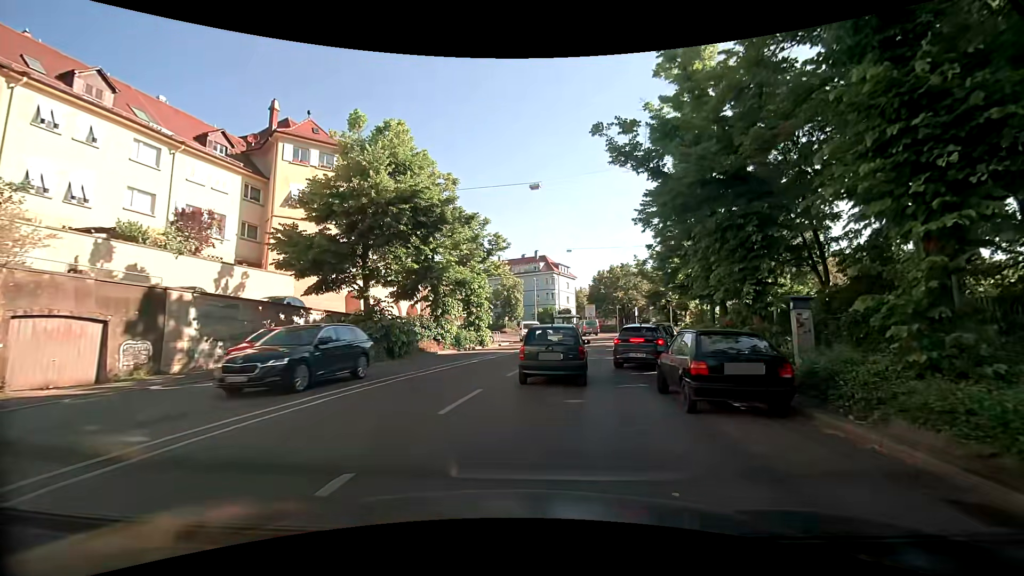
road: secondary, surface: asphalt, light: Day
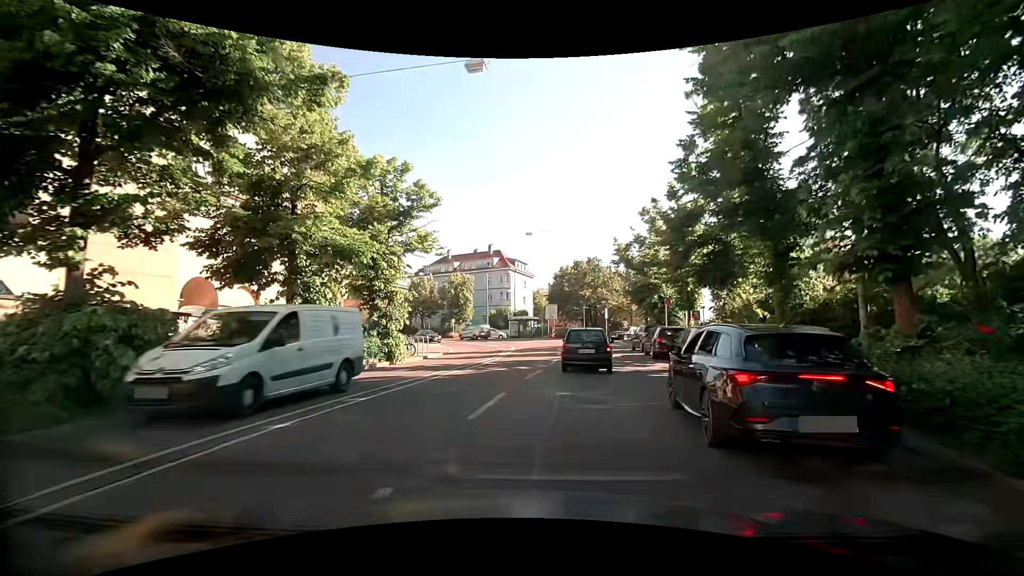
(+0.4, +12.6) m; +4°
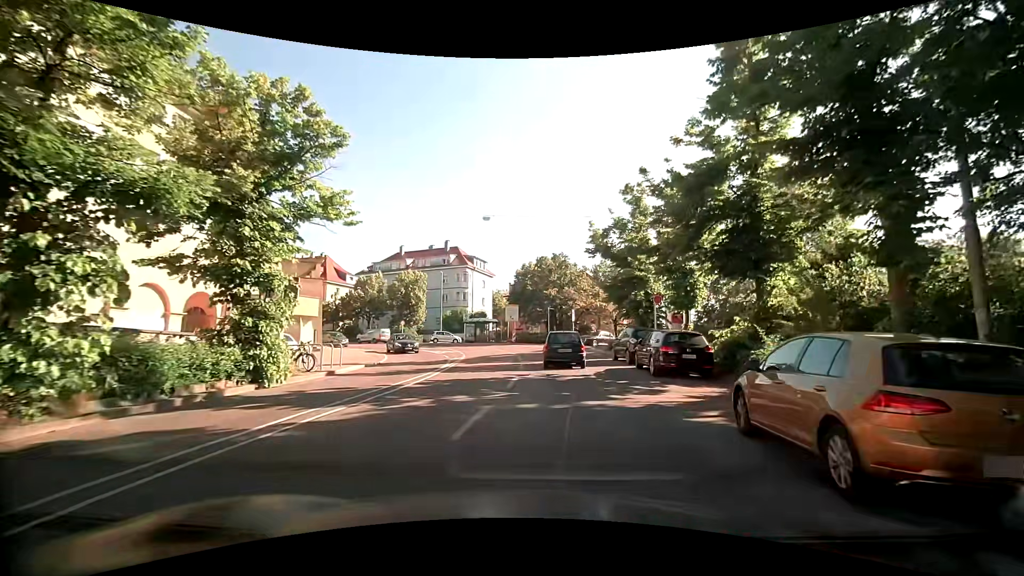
(+0.2, +7.2) m; +4°
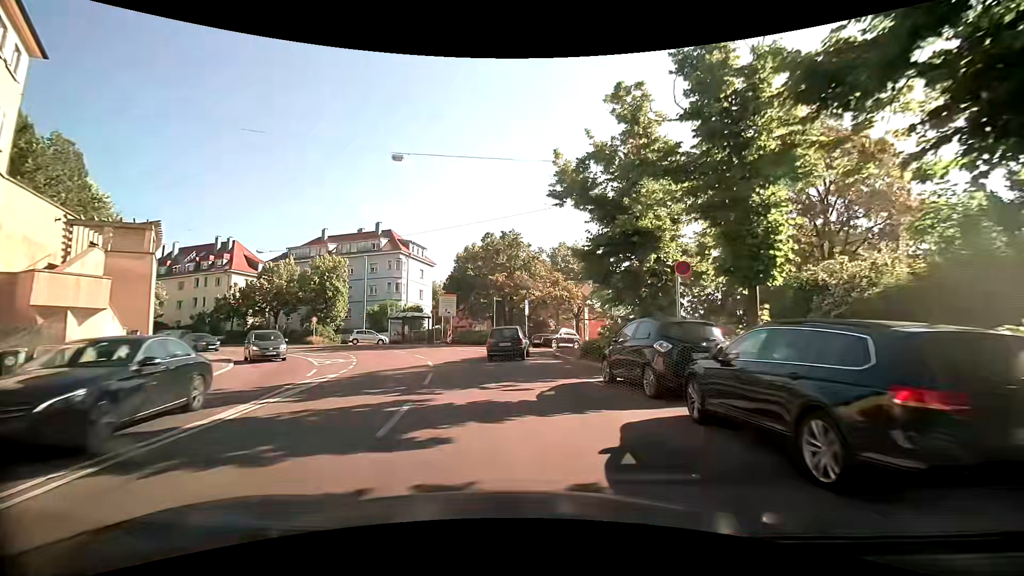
(+0.9, +12.2) m; +5°
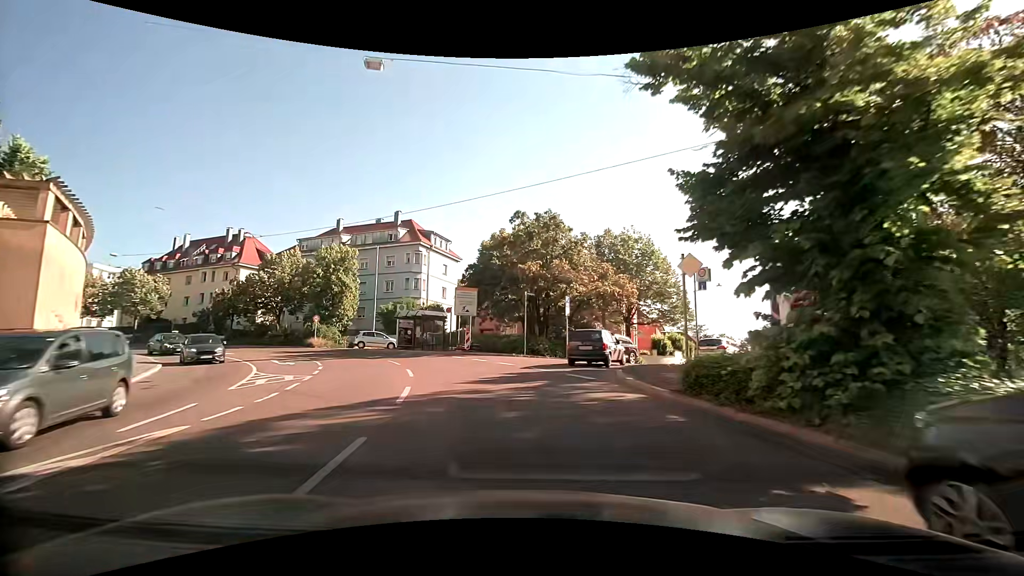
(-0.2, +9.1) m; -3°
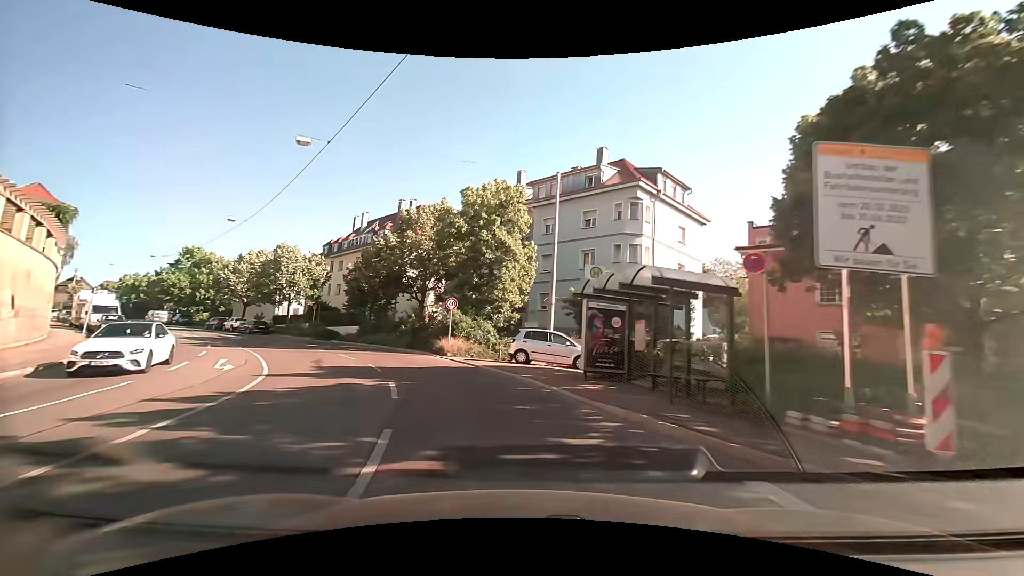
(-5.0, +24.3) m; -26°
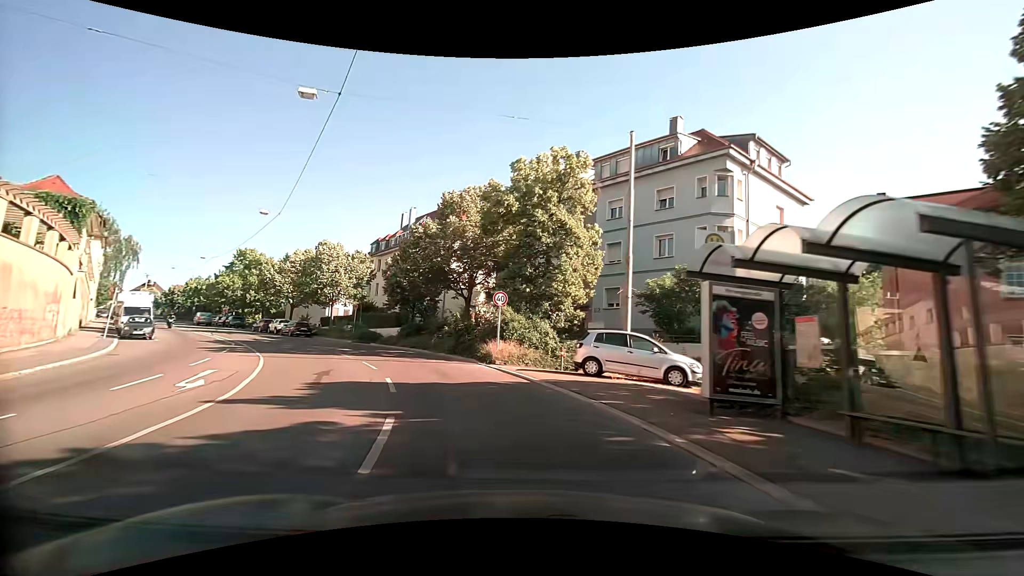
(-0.3, +5.3) m; -6°
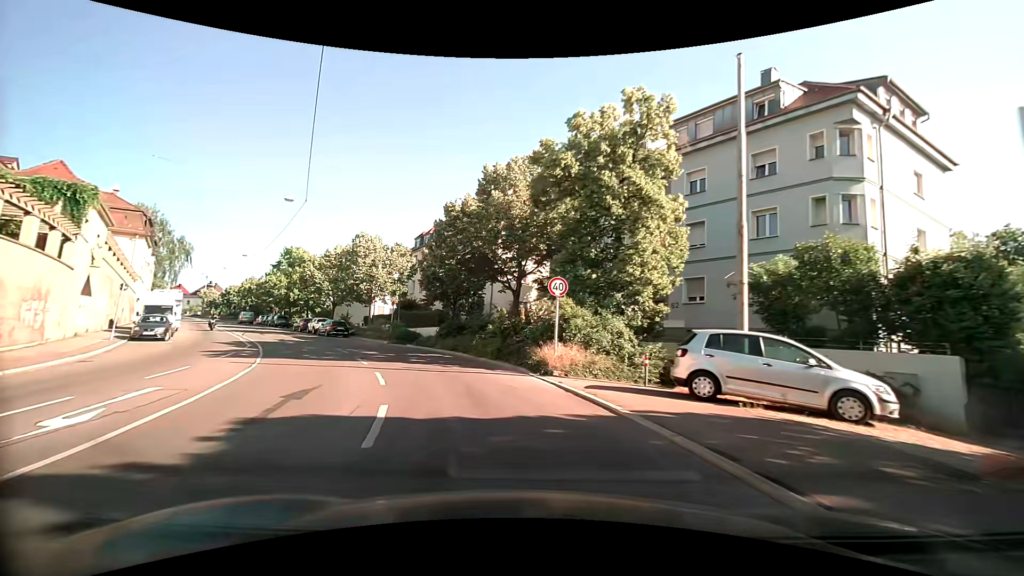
(-0.3, +5.4) m; -6°
(-1, +10) (-4, +19) (-9, +28) (-15, +36) (-20, +45) (-26, +53) (-32, +61) (-38, +69) (-43, +77) (-49, +86) m
